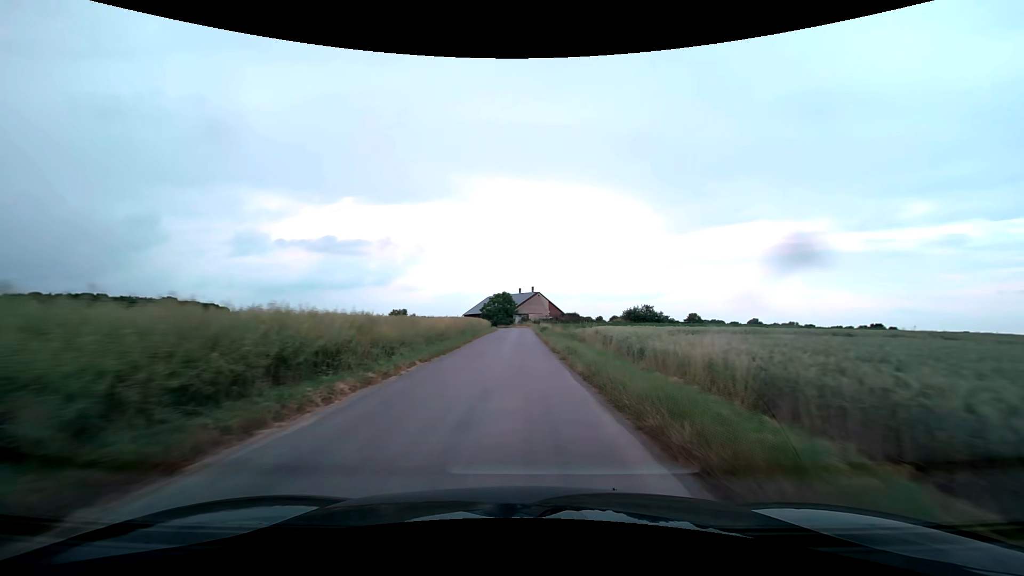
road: unclassified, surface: asphalt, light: Day
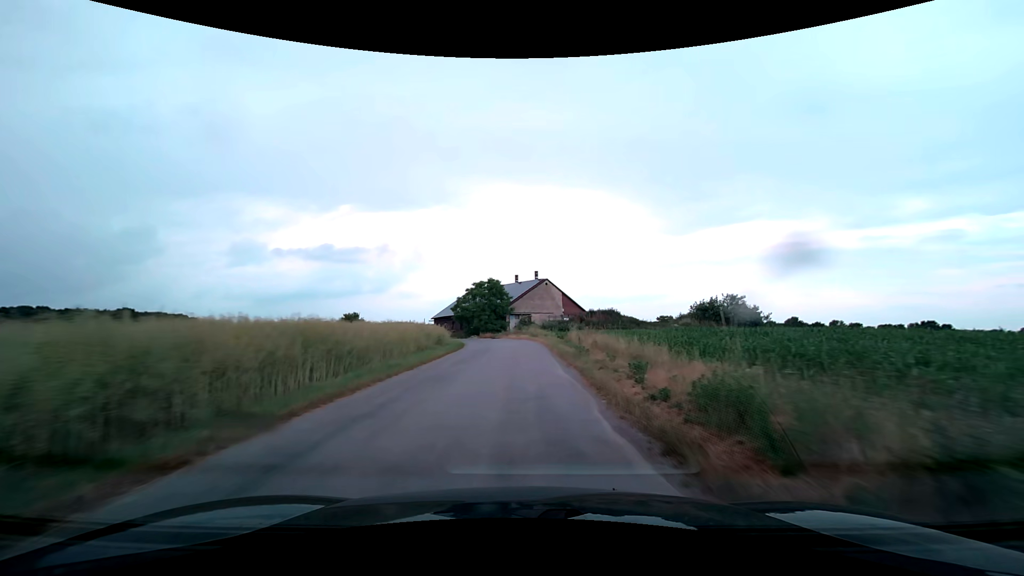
(-0.1, +46.0) m; 0°
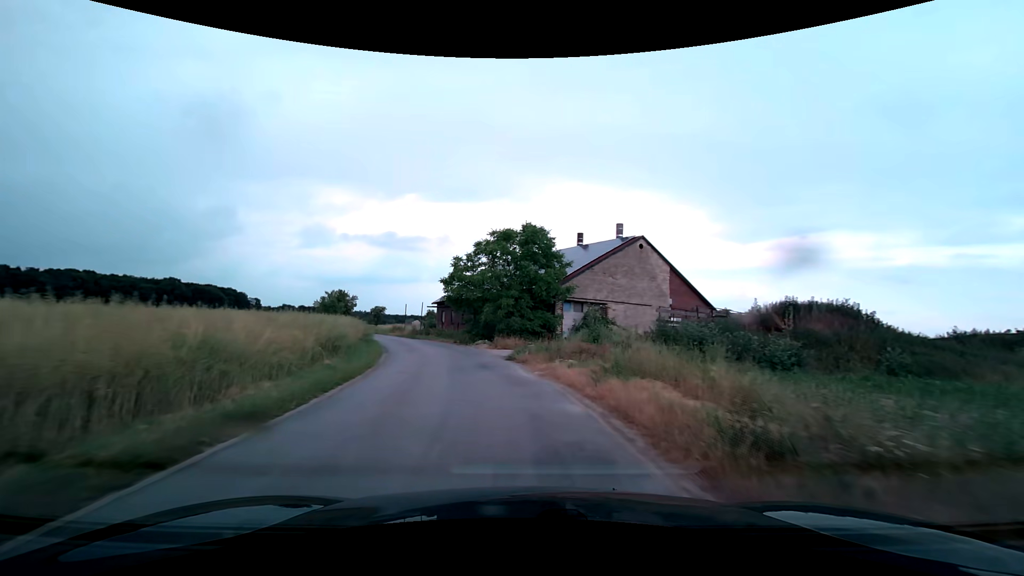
(-0.6, +38.1) m; -5°
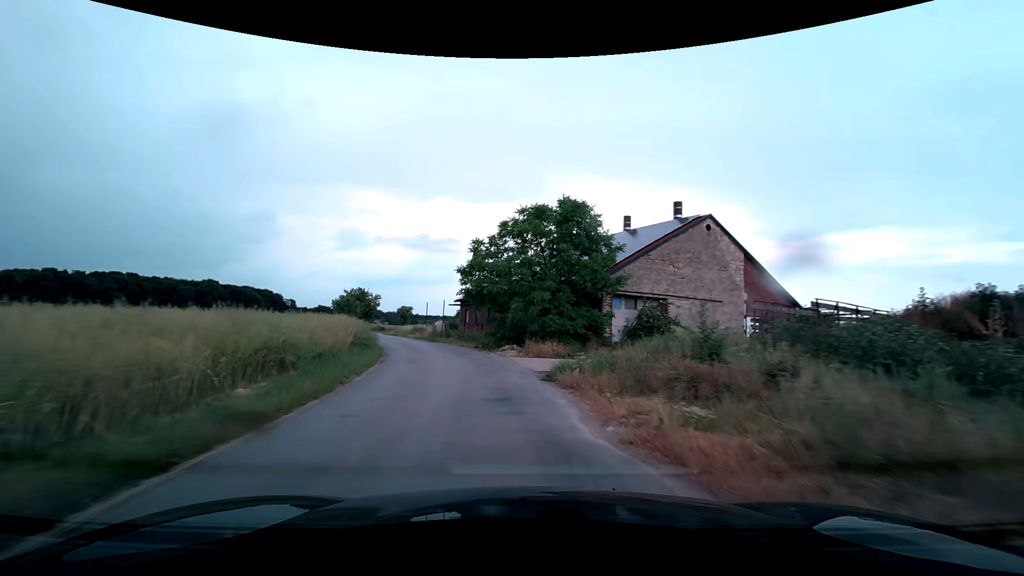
(-0.2, +7.2) m; -3°
(-1, +10) (-2, +20) (-5, +30) (-8, +39) (-12, +48) (-17, +57) (-20, +66) (-23, +76) (-25, +86) (-26, +96) m
